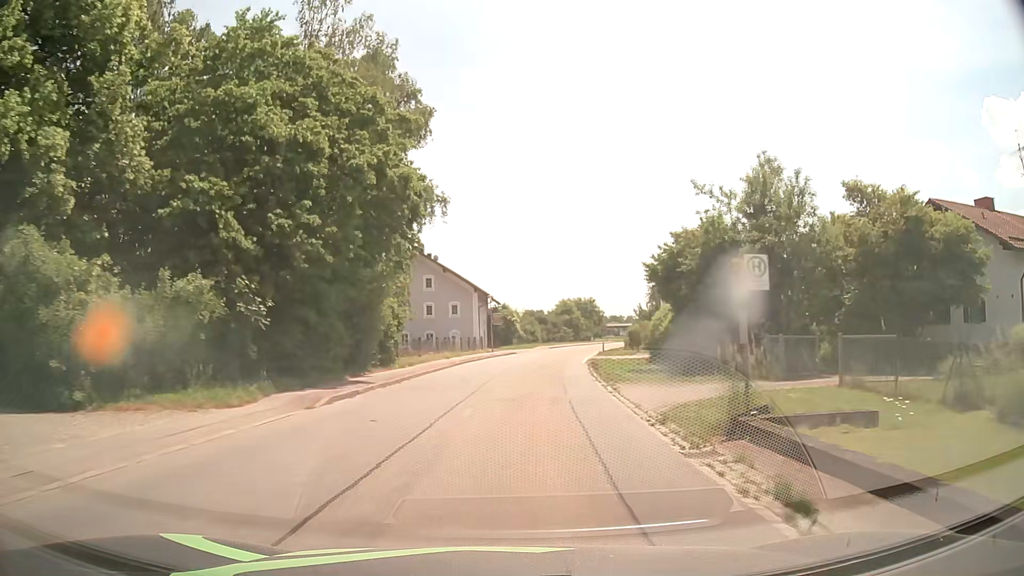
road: tertiary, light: Day
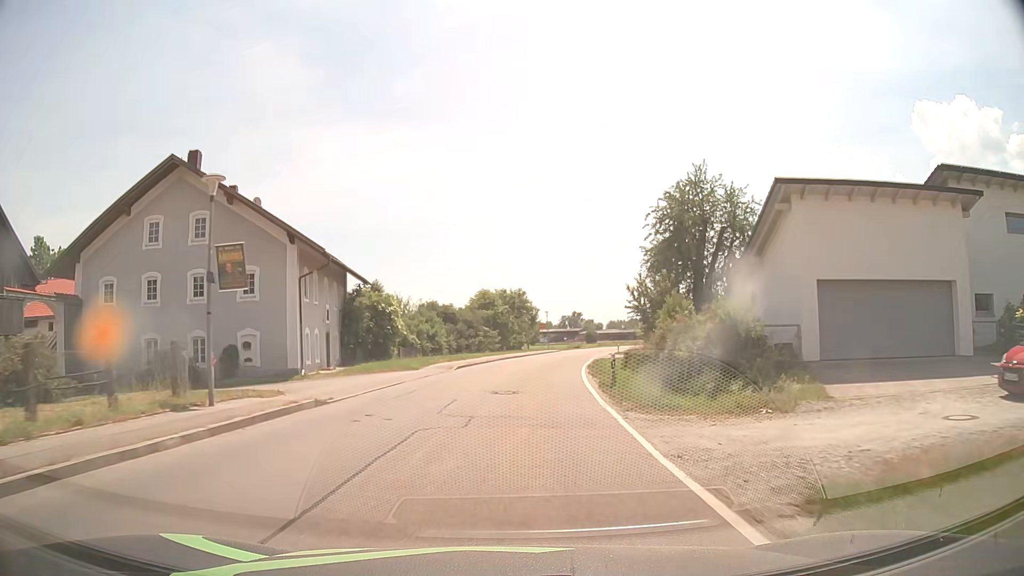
(+2.6, +39.3) m; +7°
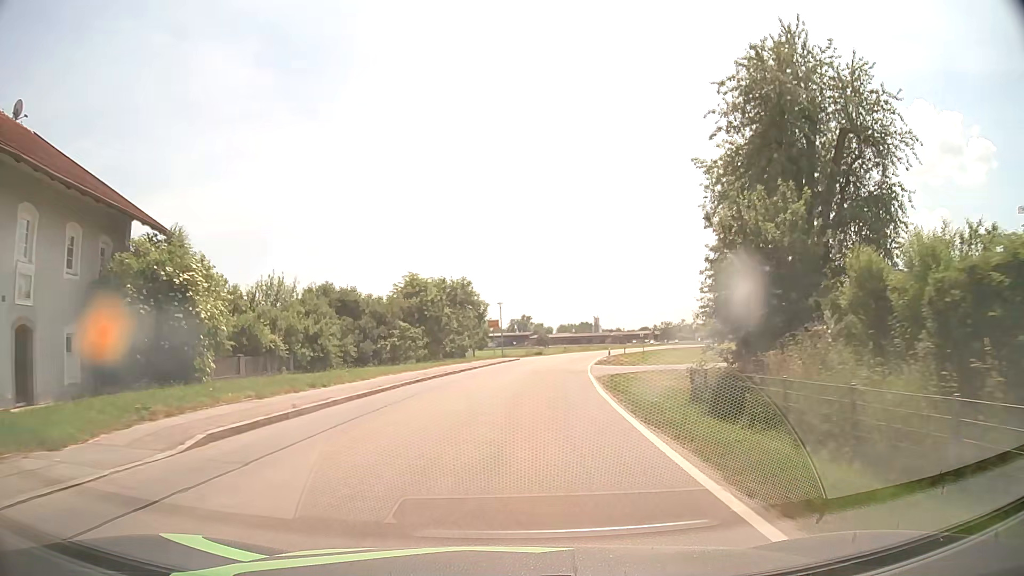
(+0.9, +23.3) m; +5°
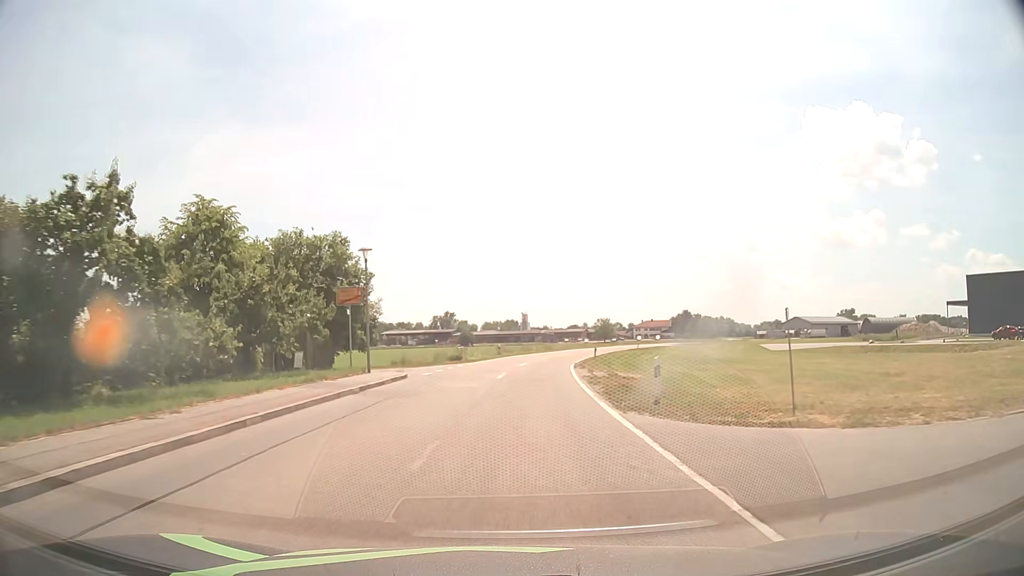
(+1.6, +30.9) m; +6°
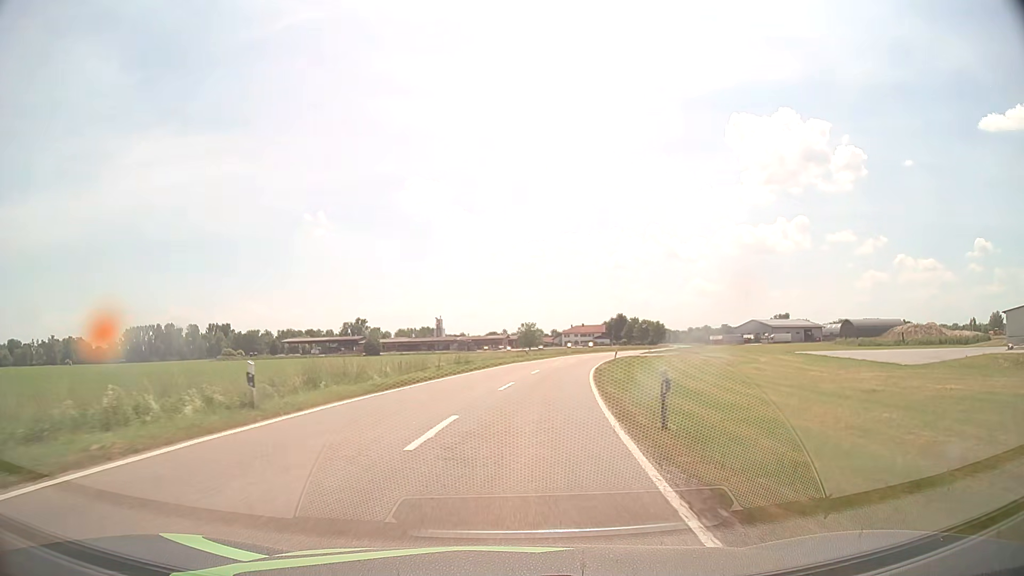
(+2.7, +40.2) m; +7°
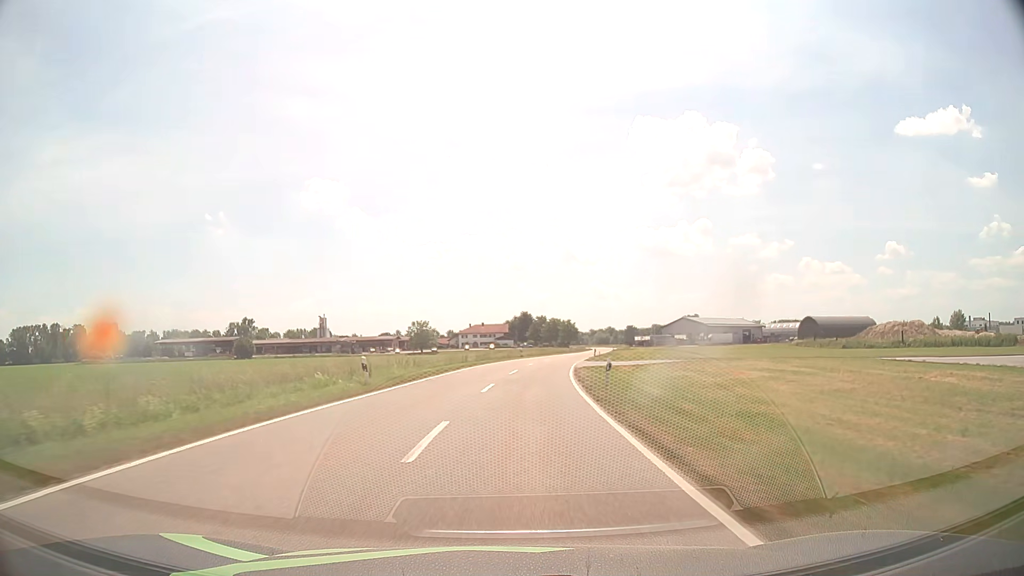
(+2.7, +37.3) m; +8°
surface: asphalt
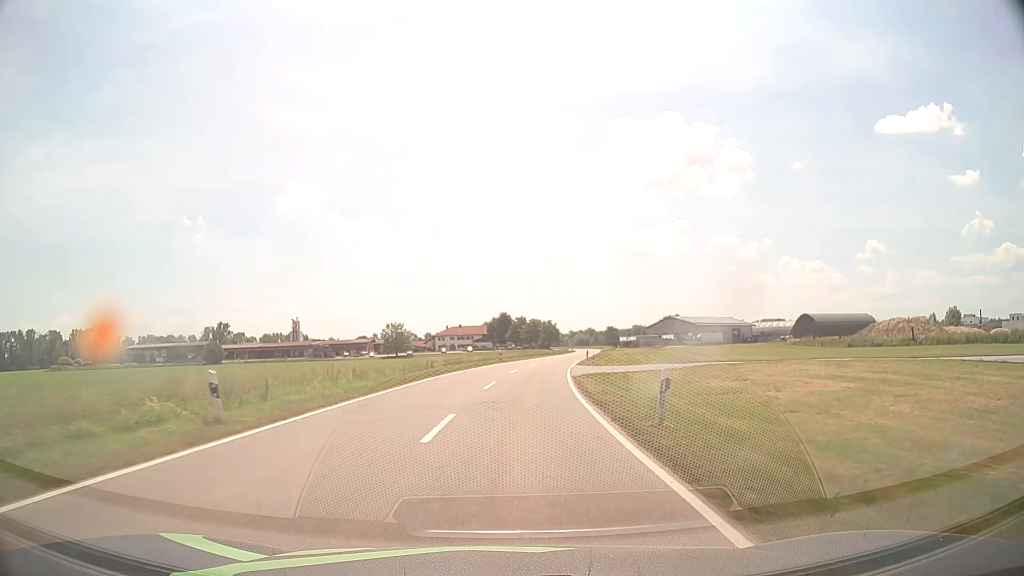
(+0.2, +10.1) m; +2°
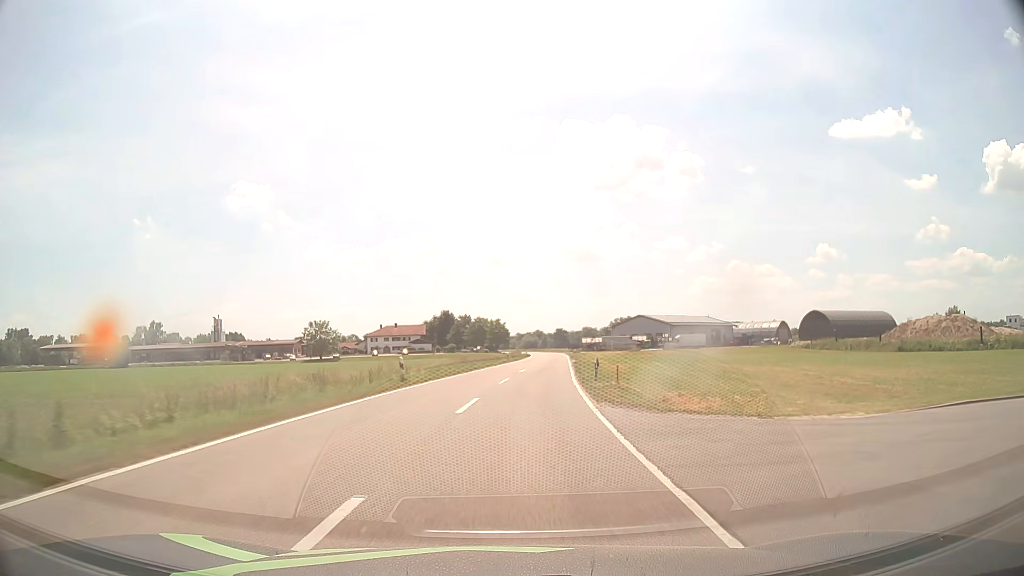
(+1.3, +32.1) m; +4°
(0, +10) (+1, +20) (+1, +30) (+2, +40) (+3, +50) (+4, +60) (+5, +70) (+6, +80) (+7, +90) (+8, +100) m
